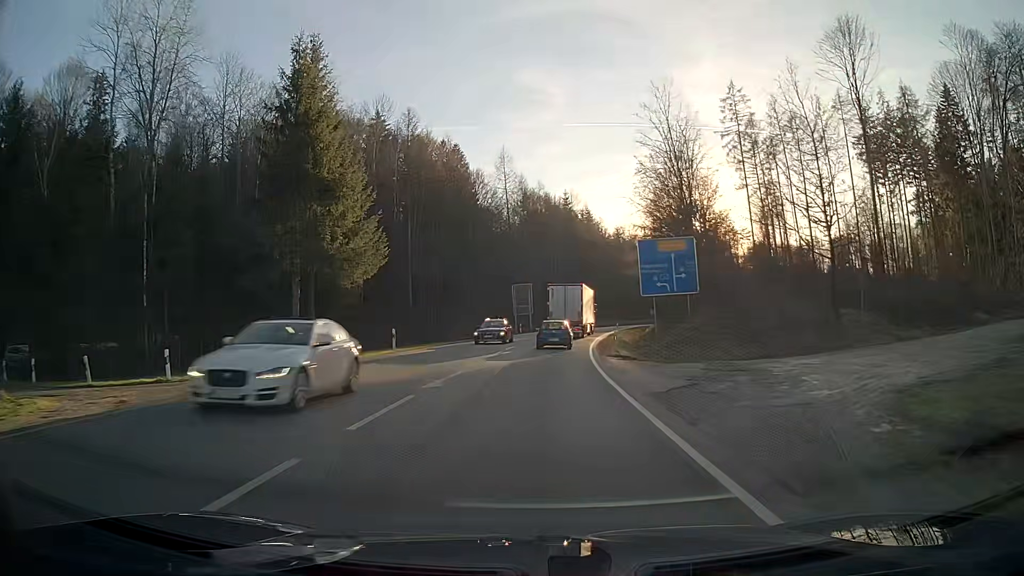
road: secondary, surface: asphalt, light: Day
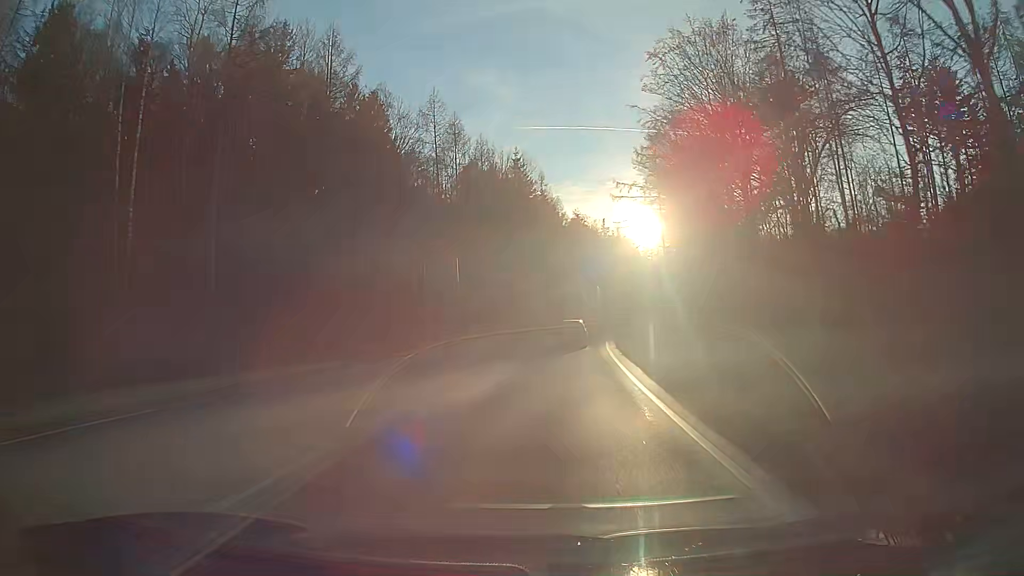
(+1.3, +35.9) m; +5°
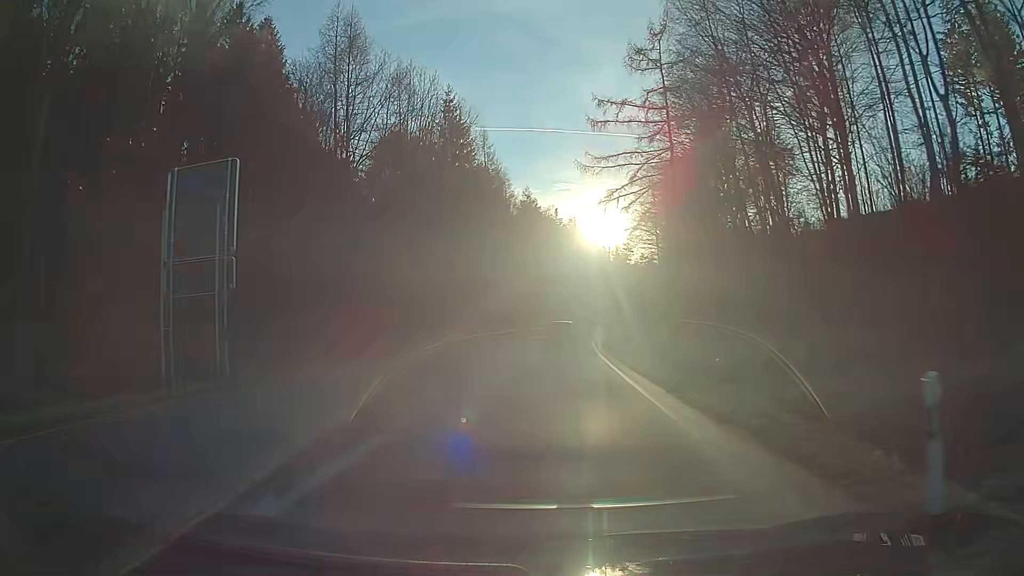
(+1.1, +28.8) m; +4°
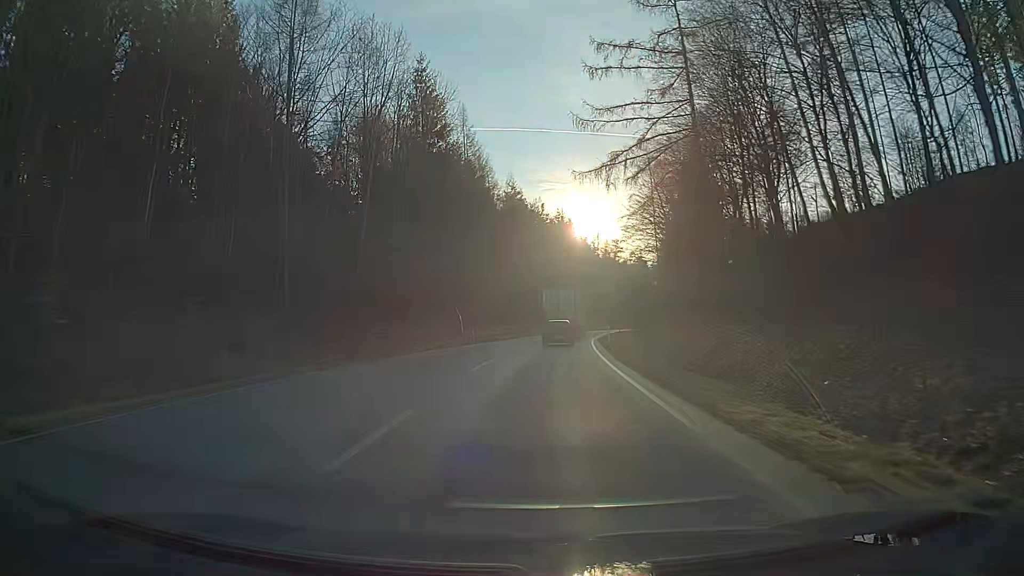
(+0.1, +9.9) m; +1°
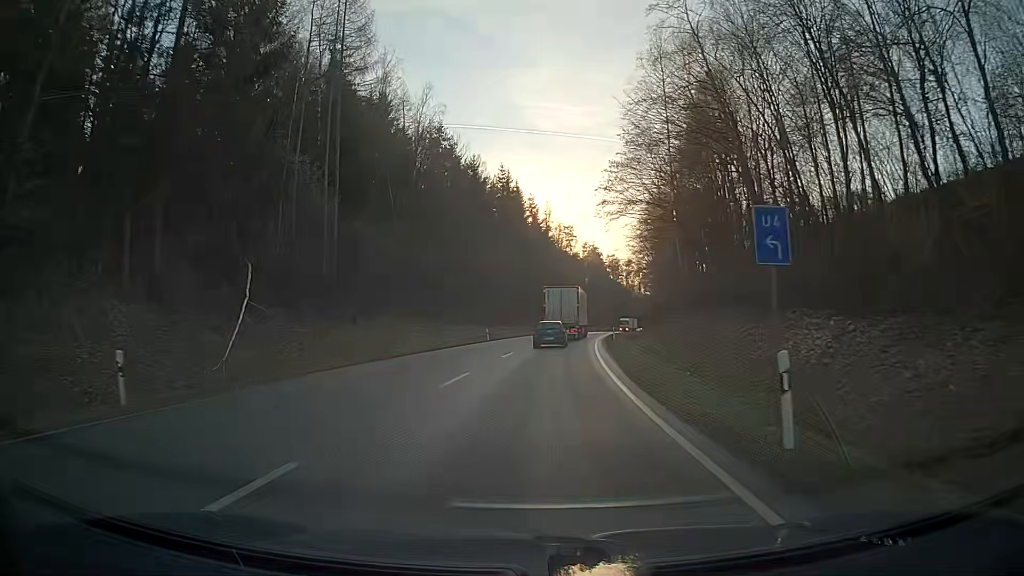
(+1.6, +40.1) m; +5°
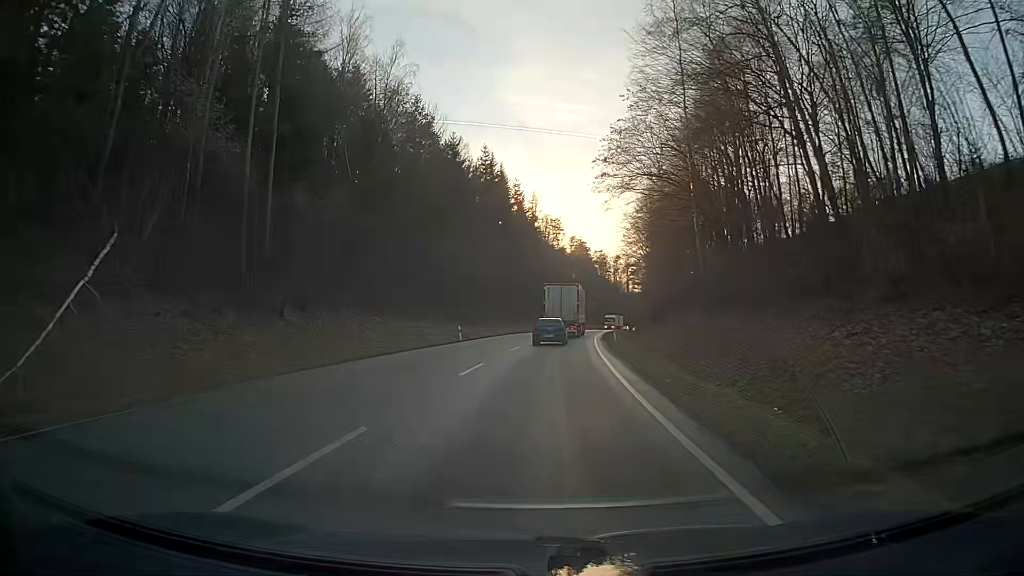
(+0.1, +10.0) m; +1°
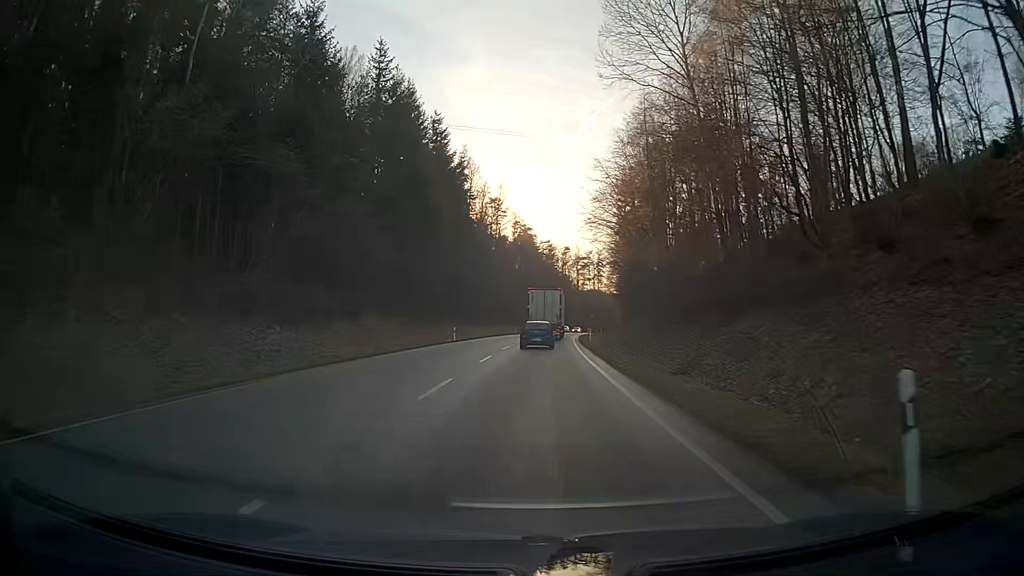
(+1.7, +39.7) m; +4°
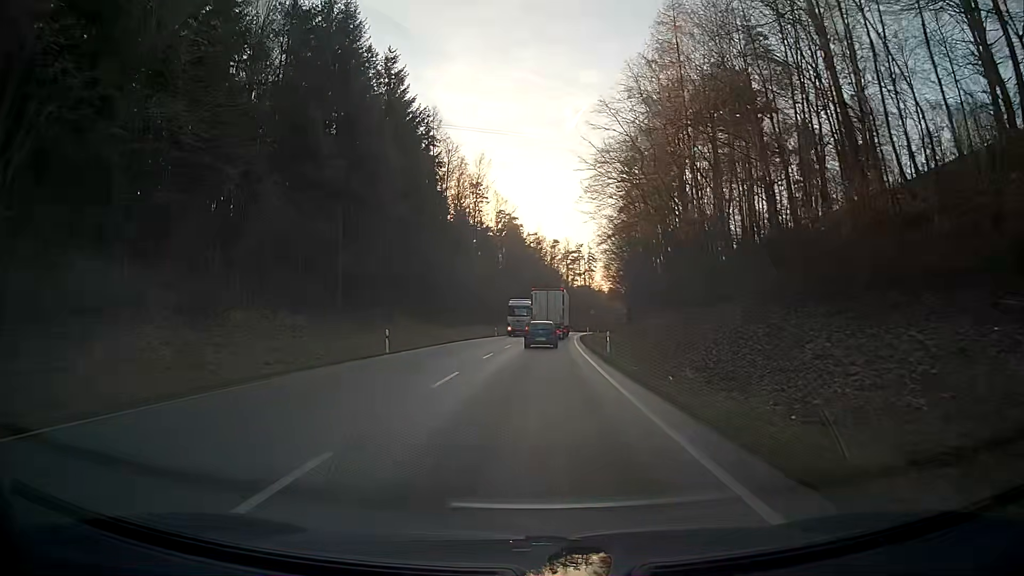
(+0.3, +20.2) m; +2°
(0, +10) (0, +20) (0, +30) (+1, +40) (+1, +50) (+2, +60) (+2, +70) (+3, +80) (+4, +90) (+5, +100) m
